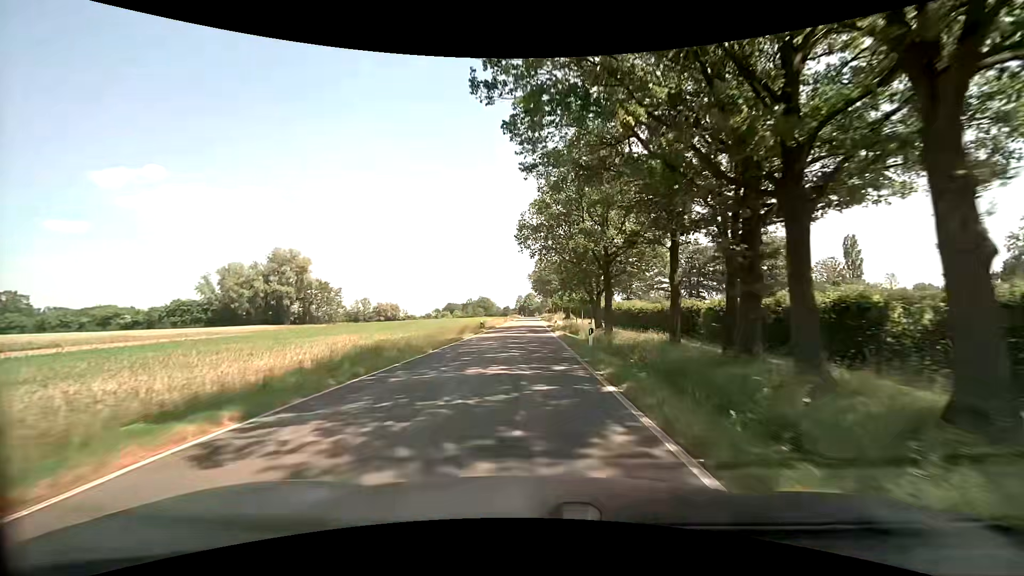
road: tertiary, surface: asphalt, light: Day
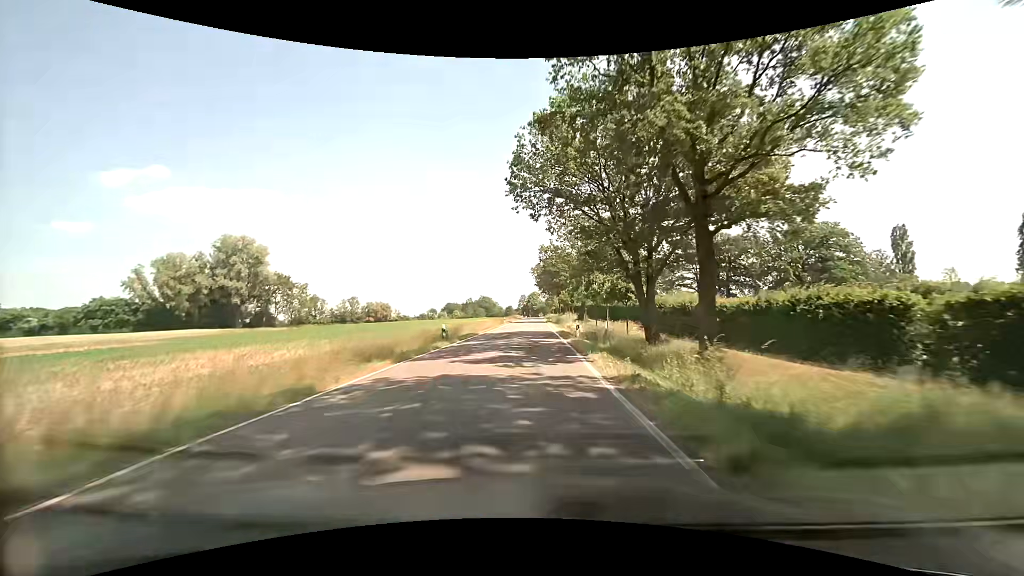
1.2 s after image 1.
(+0.1, +21.8) m; 0°
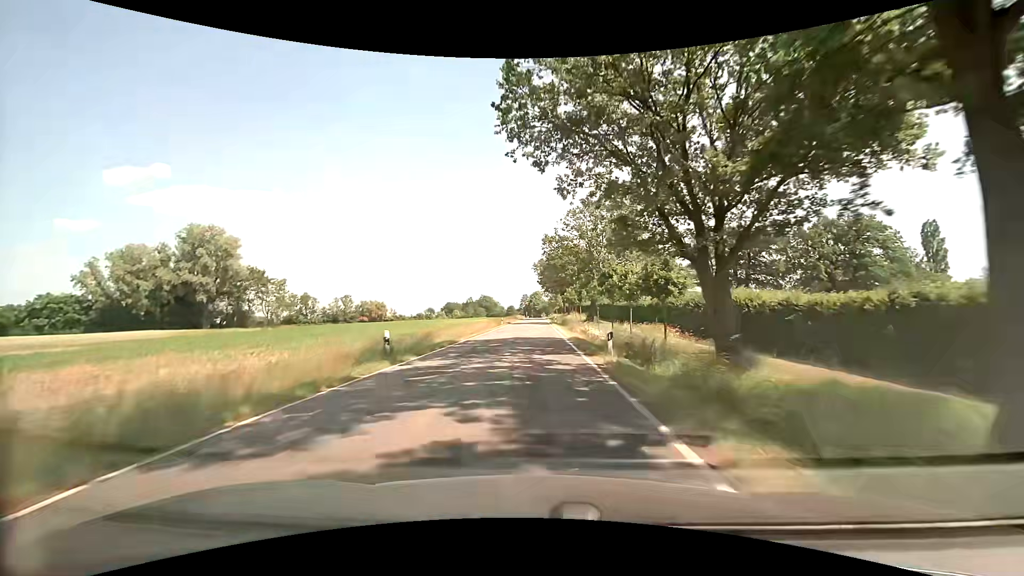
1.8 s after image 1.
(0.0, +10.9) m; 0°
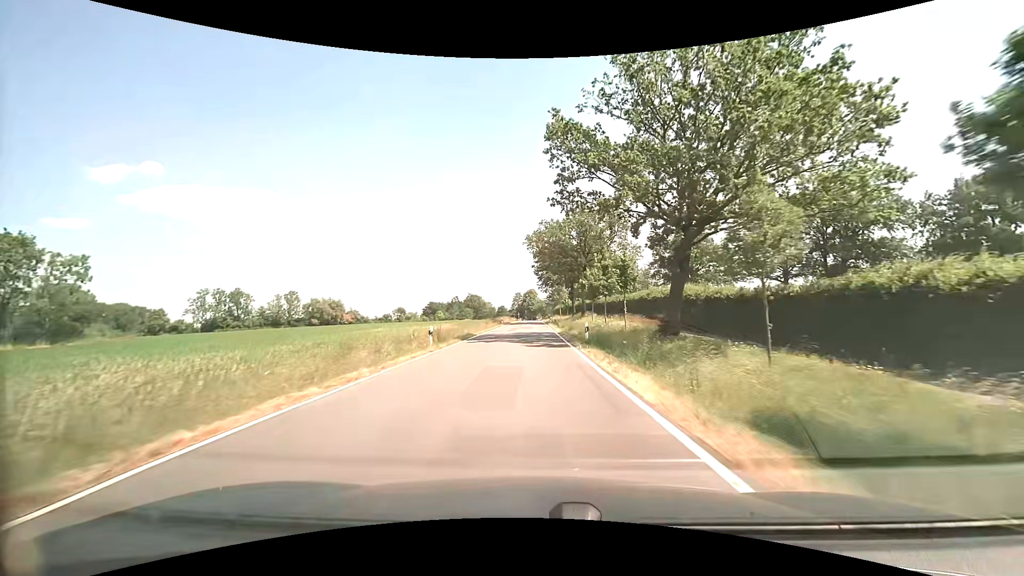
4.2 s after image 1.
(+0.2, +43.4) m; +1°
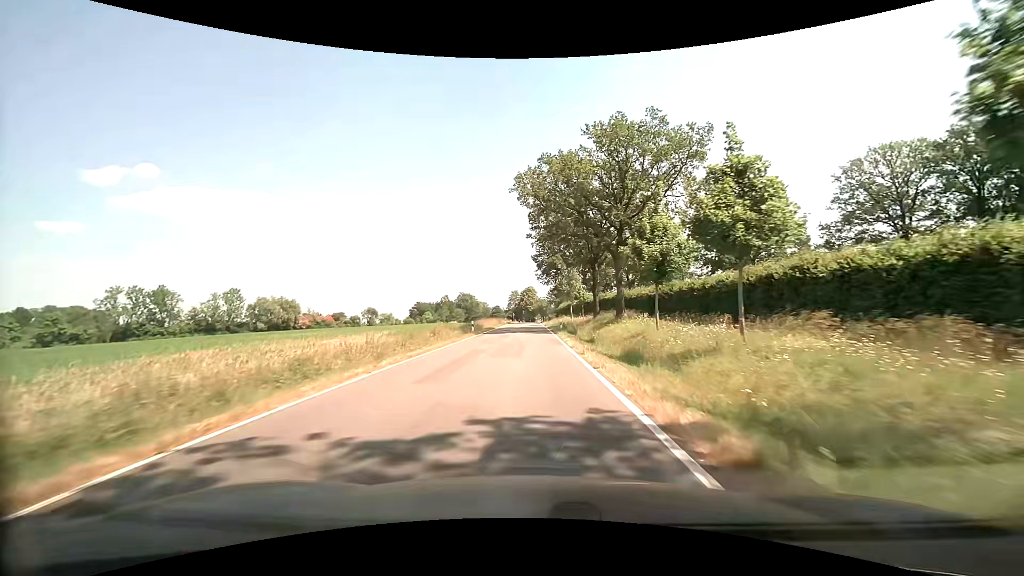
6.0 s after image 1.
(+0.2, +32.3) m; 0°
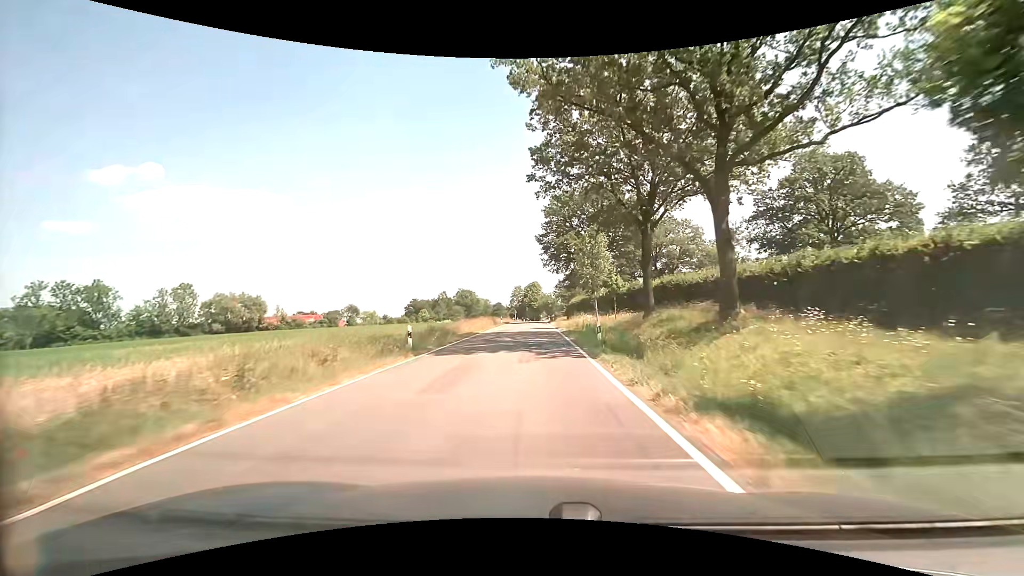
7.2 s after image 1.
(-0.2, +21.2) m; -1°
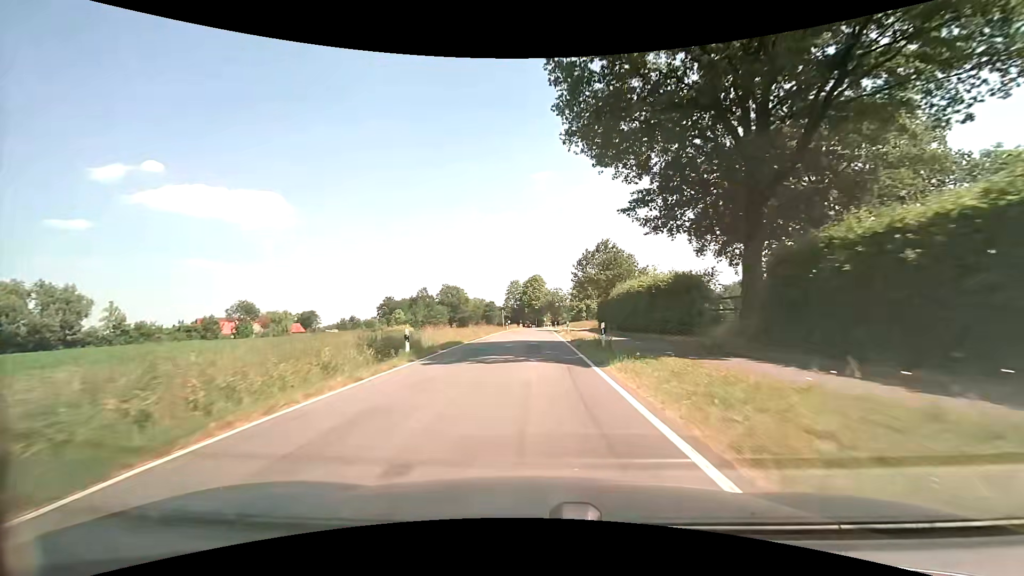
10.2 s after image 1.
(0.0, +50.7) m; -1°
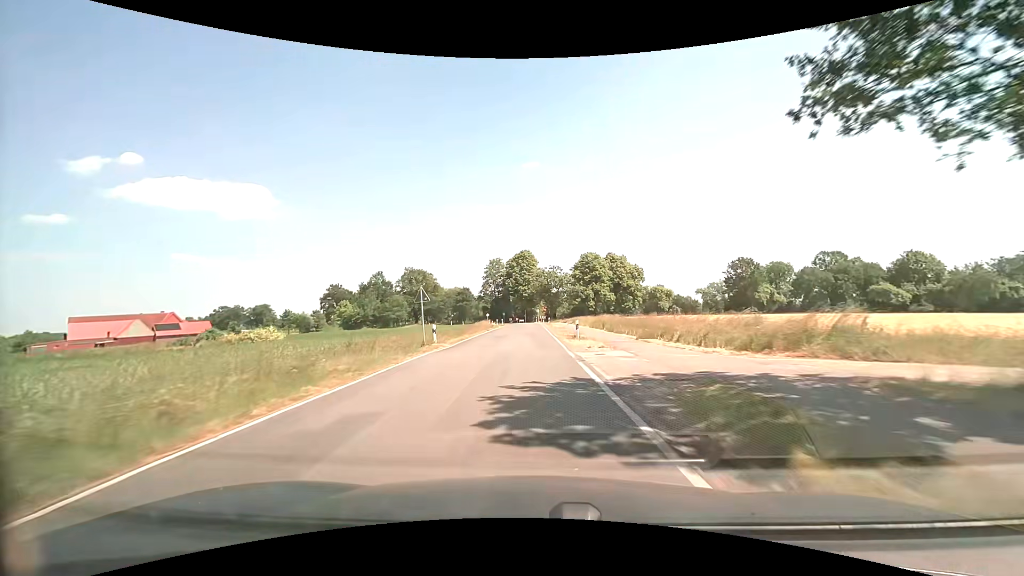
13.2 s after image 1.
(+0.5, +49.1) m; +1°
(0, +10) (0, +20) (0, +30) (0, +40) (0, +50) (0, +60) (0, +70) (0, +80) (-1, +90) (-2, +100) m
